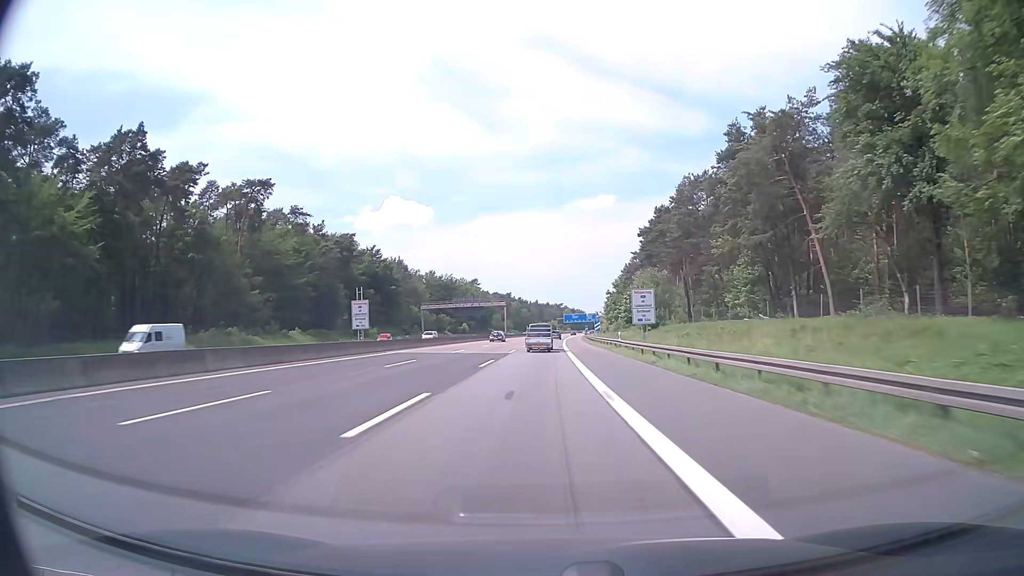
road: motorway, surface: asphalt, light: Day
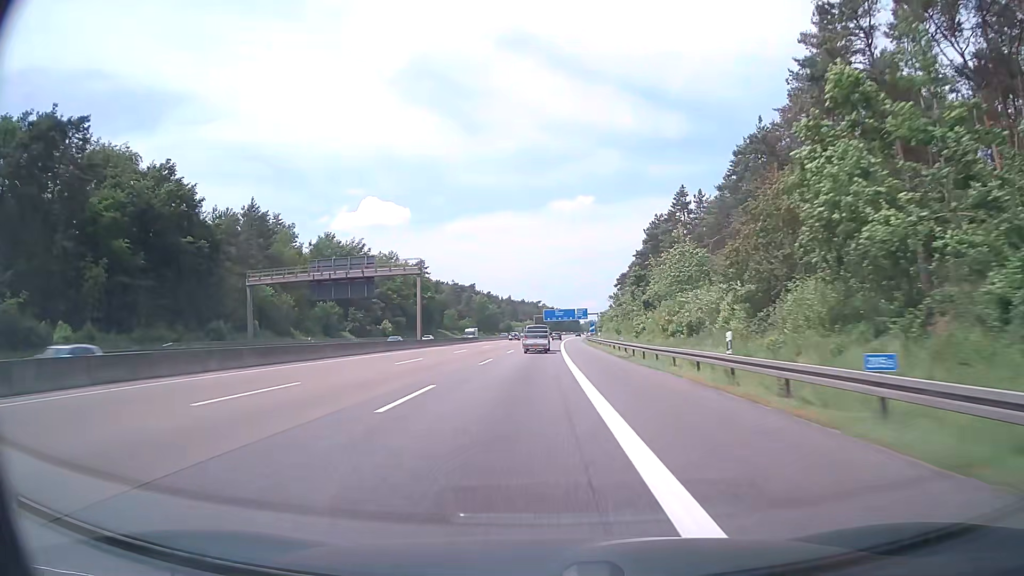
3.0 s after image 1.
(+1.4, +86.8) m; +2°
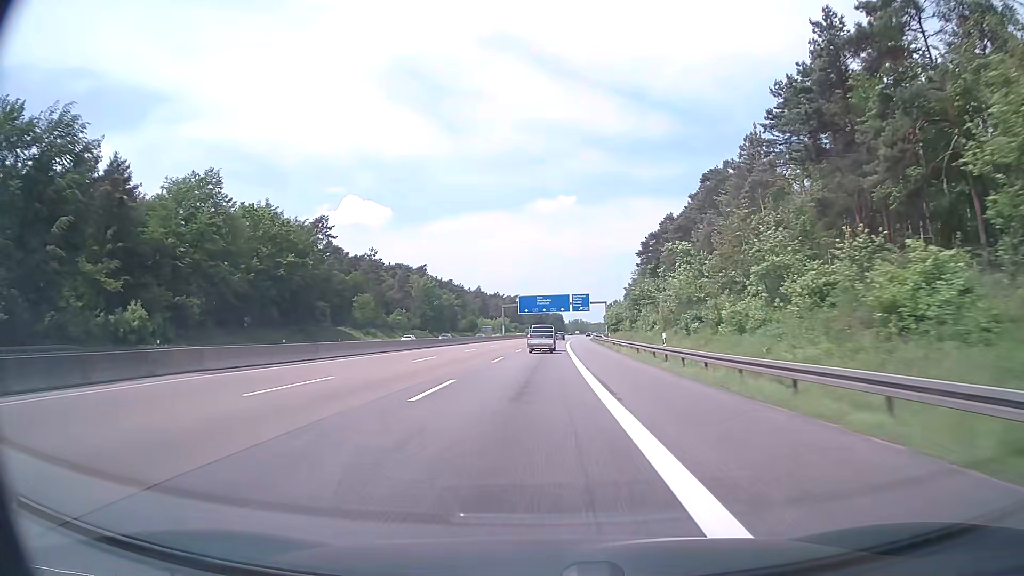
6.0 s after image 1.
(+1.3, +88.0) m; +2°
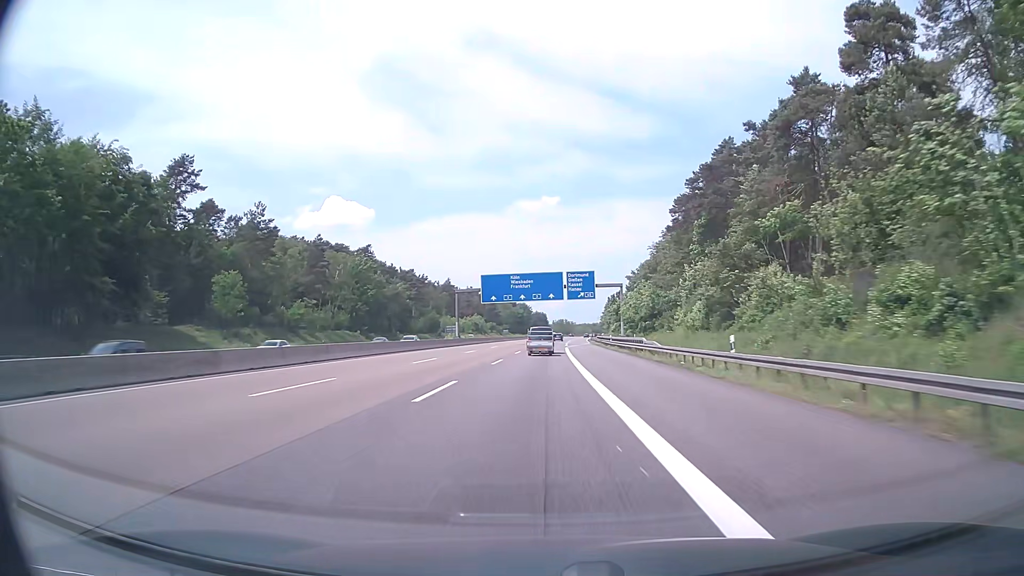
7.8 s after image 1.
(+0.6, +53.6) m; +1°
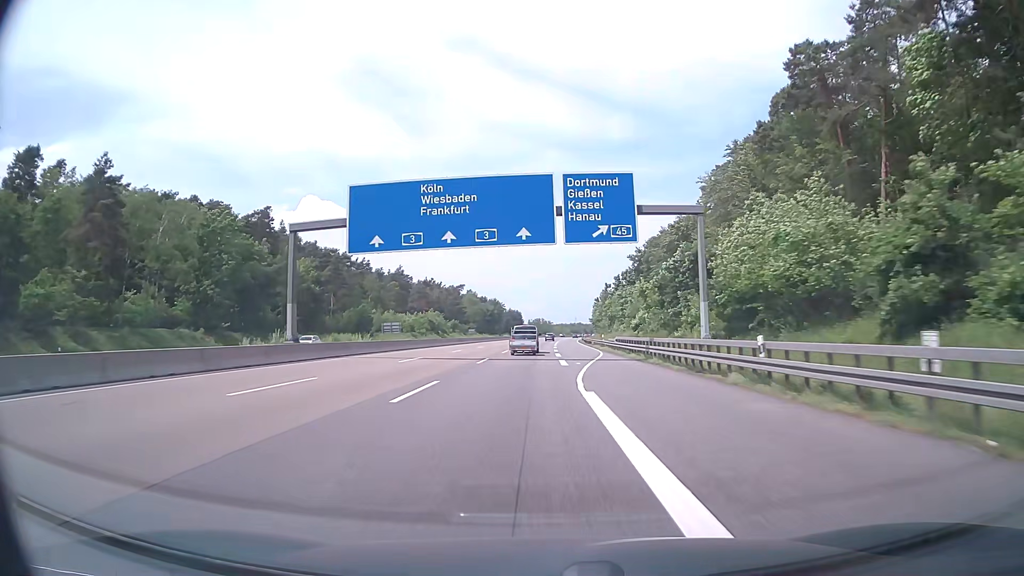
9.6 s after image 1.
(+0.8, +54.2) m; +2°
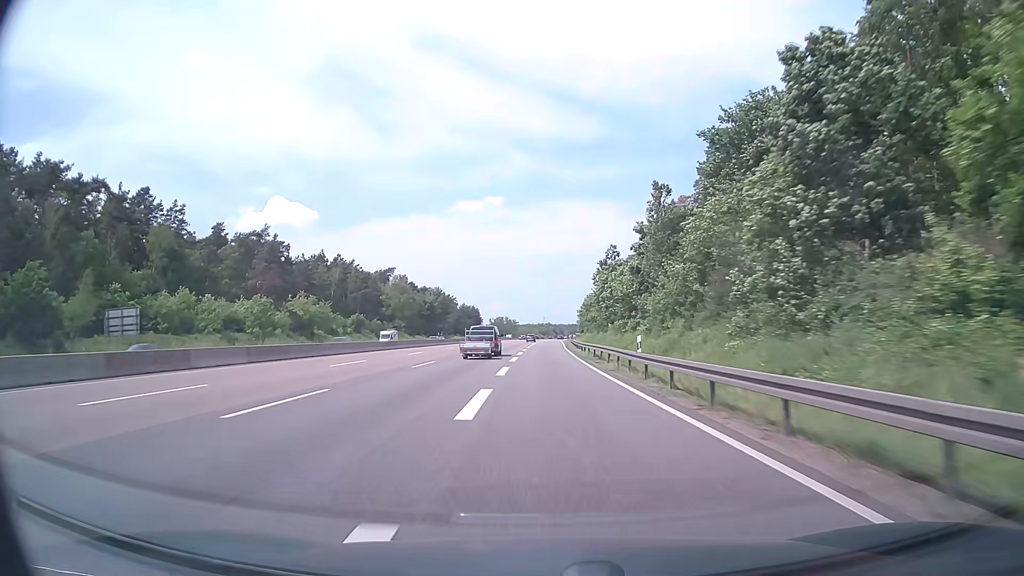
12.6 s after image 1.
(+3.0, +92.5) m; +3°
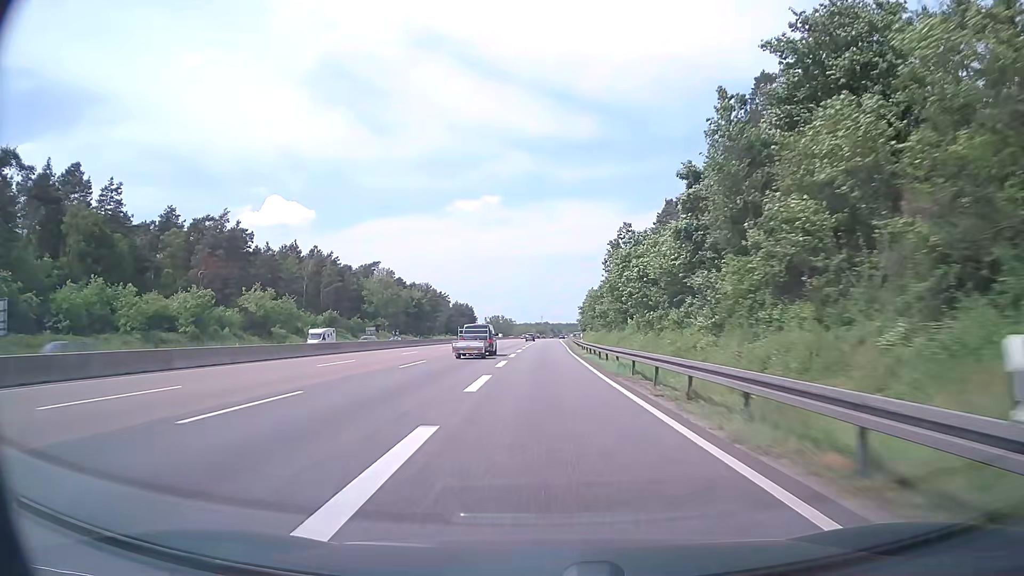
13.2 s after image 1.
(+0.1, +18.9) m; 0°
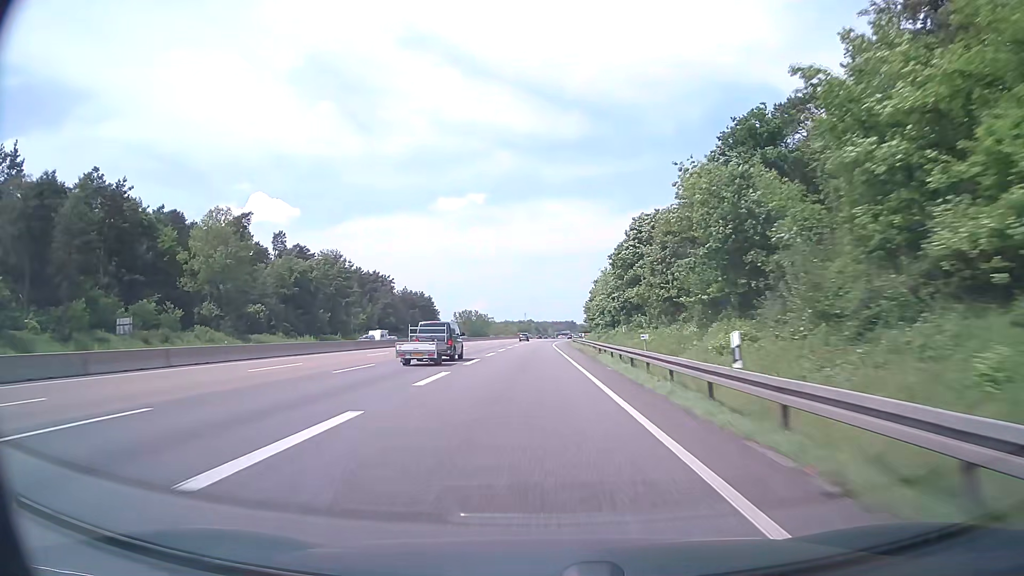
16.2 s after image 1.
(+1.1, +94.0) m; +1°
(0, +10) (0, +20) (0, +30) (0, +40) (0, +50) (0, +60) (0, +70) (0, +80) (0, +90) (0, +100) m
